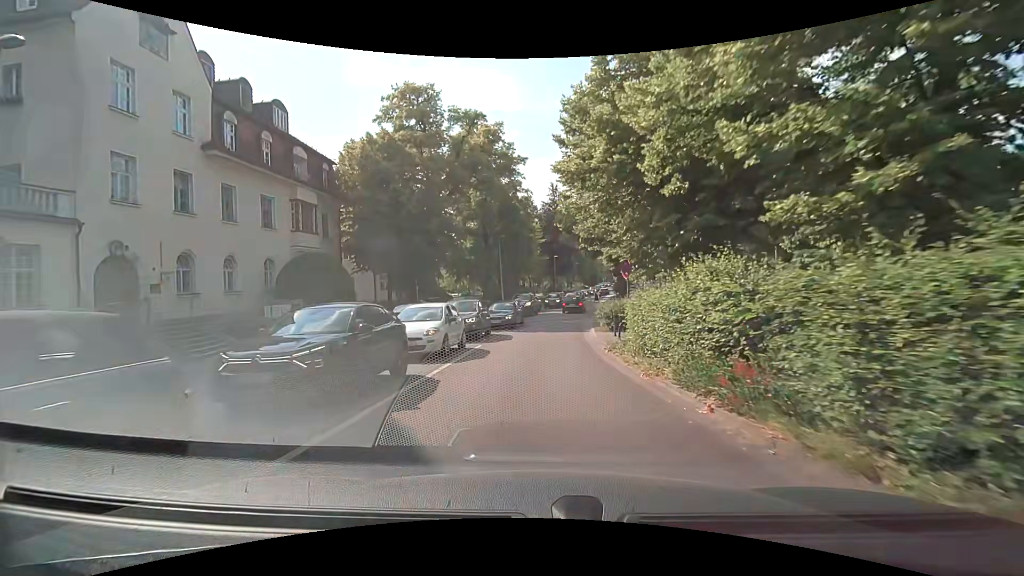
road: residential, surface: asphalt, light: Day
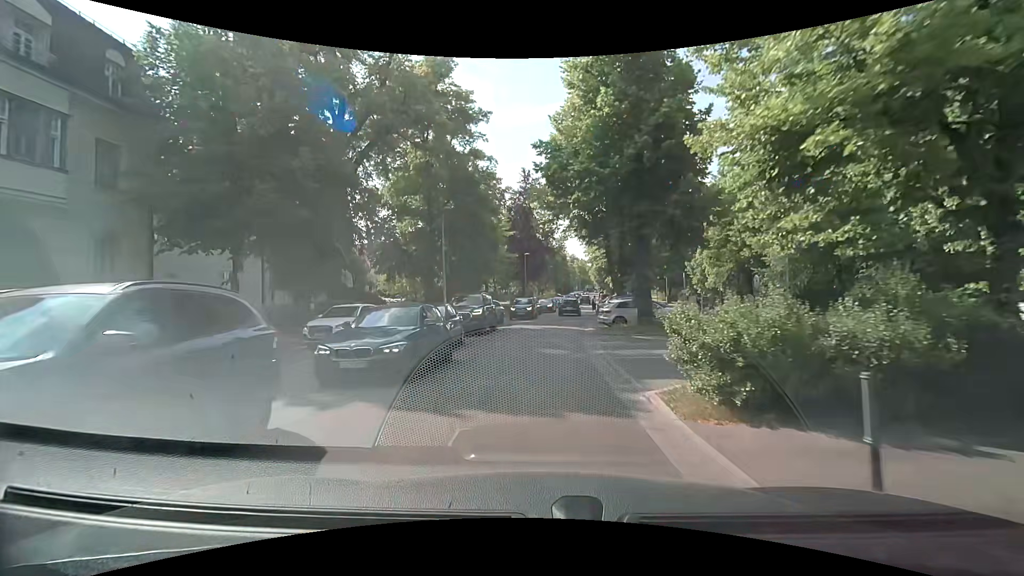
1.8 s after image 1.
(+0.4, +16.9) m; +4°
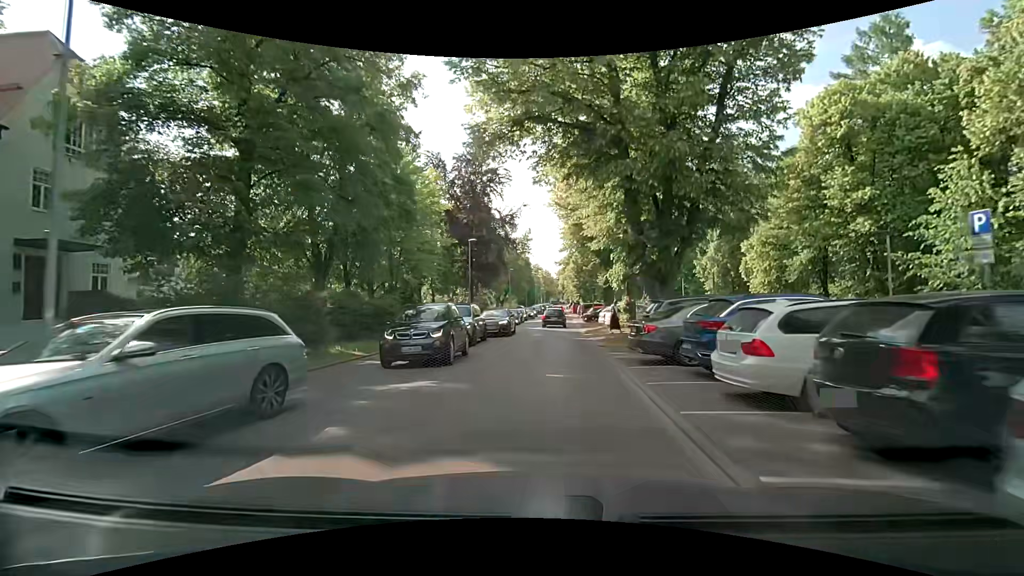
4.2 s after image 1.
(+0.7, +23.5) m; +4°
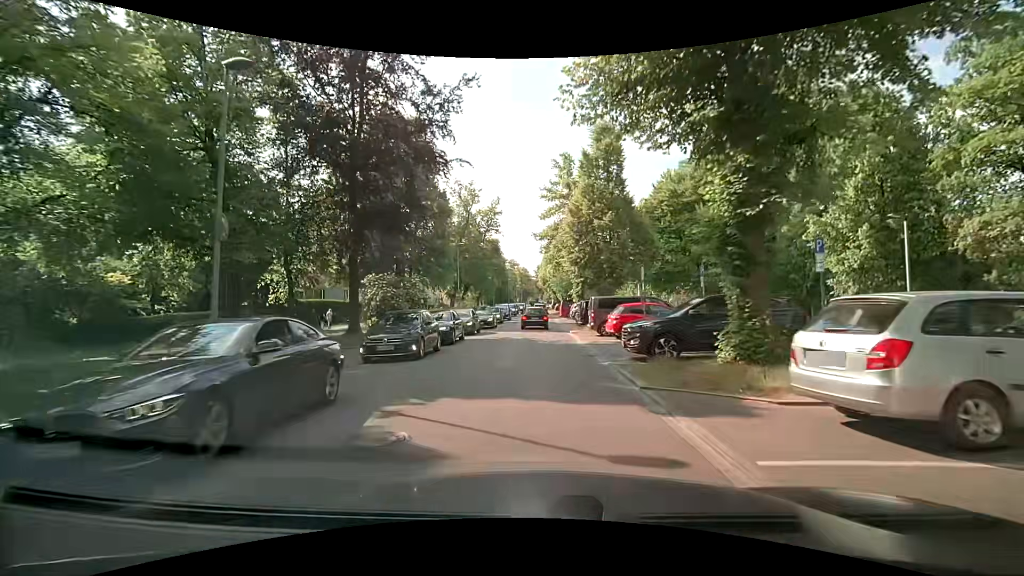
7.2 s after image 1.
(+0.9, +29.7) m; +2°
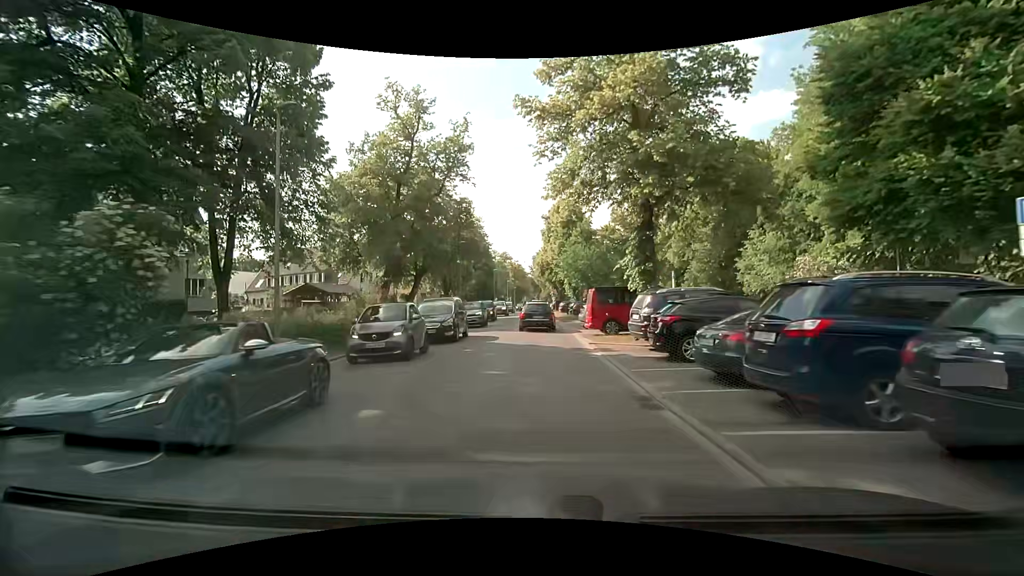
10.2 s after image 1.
(+0.3, +30.3) m; -1°
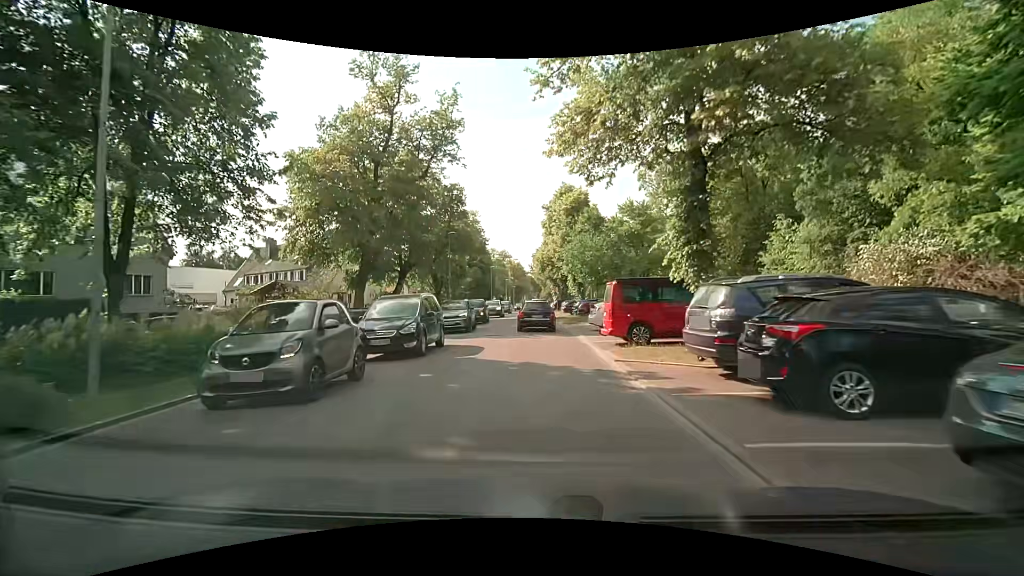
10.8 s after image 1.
(+0.2, +5.6) m; +1°
